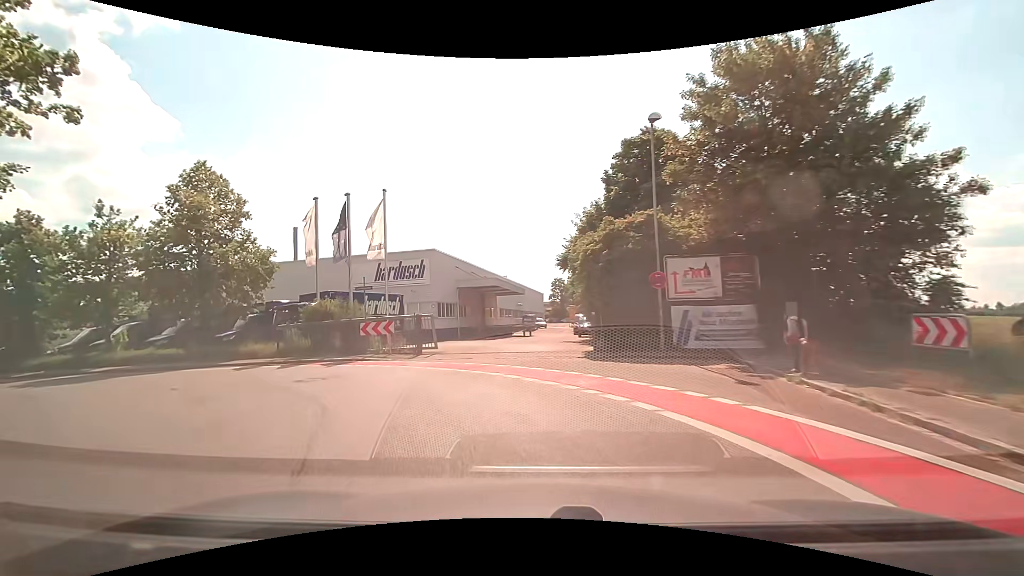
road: tertiary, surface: asphalt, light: Day
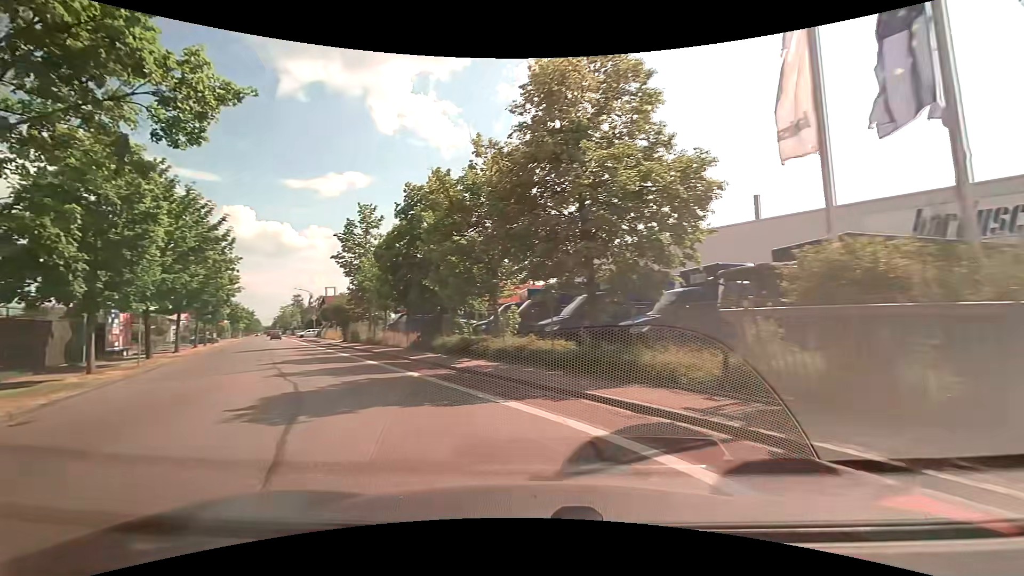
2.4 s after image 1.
(-5.2, +14.1) m; -49°
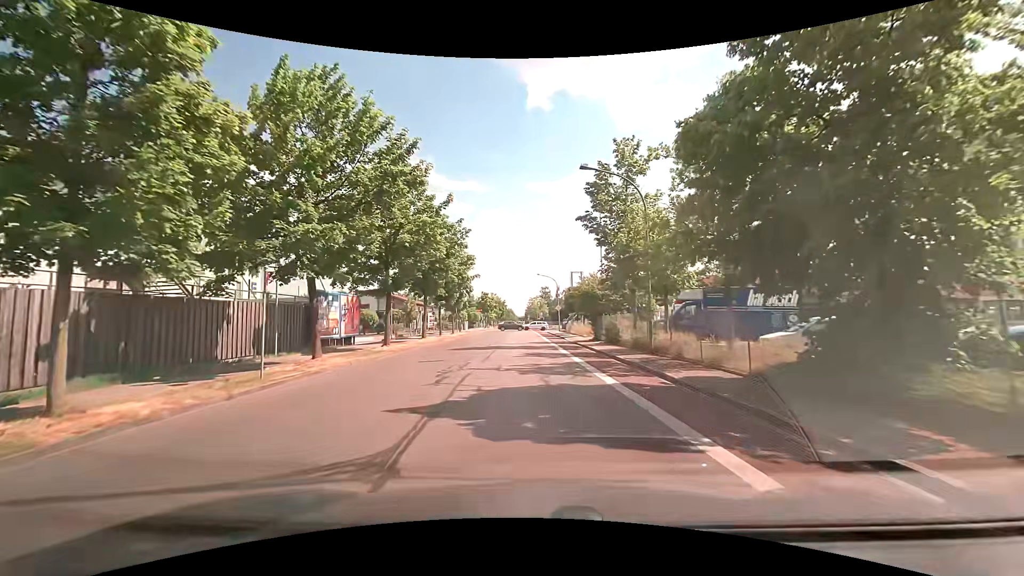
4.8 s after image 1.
(-5.0, +13.9) m; -29°
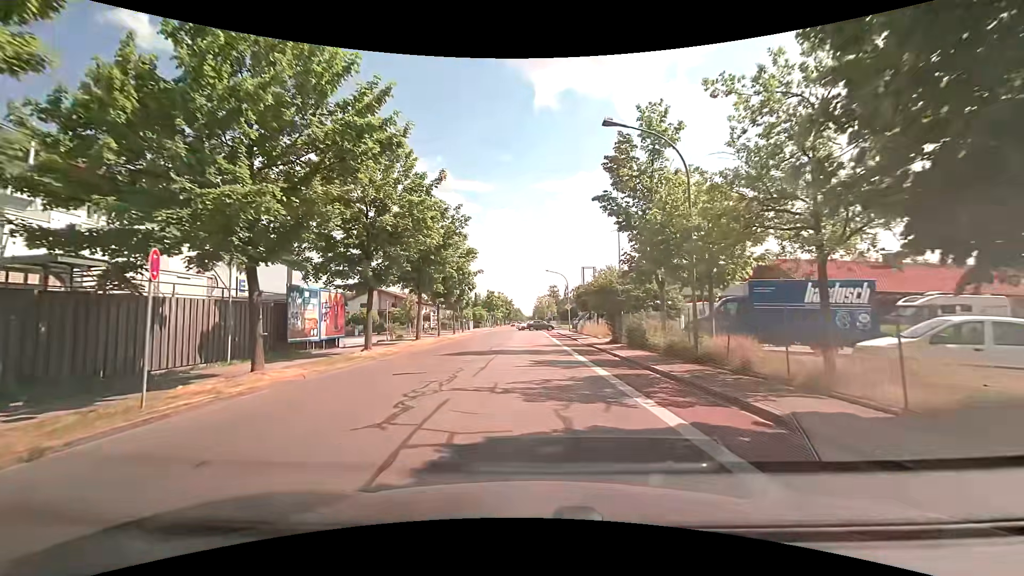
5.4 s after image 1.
(0.0, +4.4) m; -1°
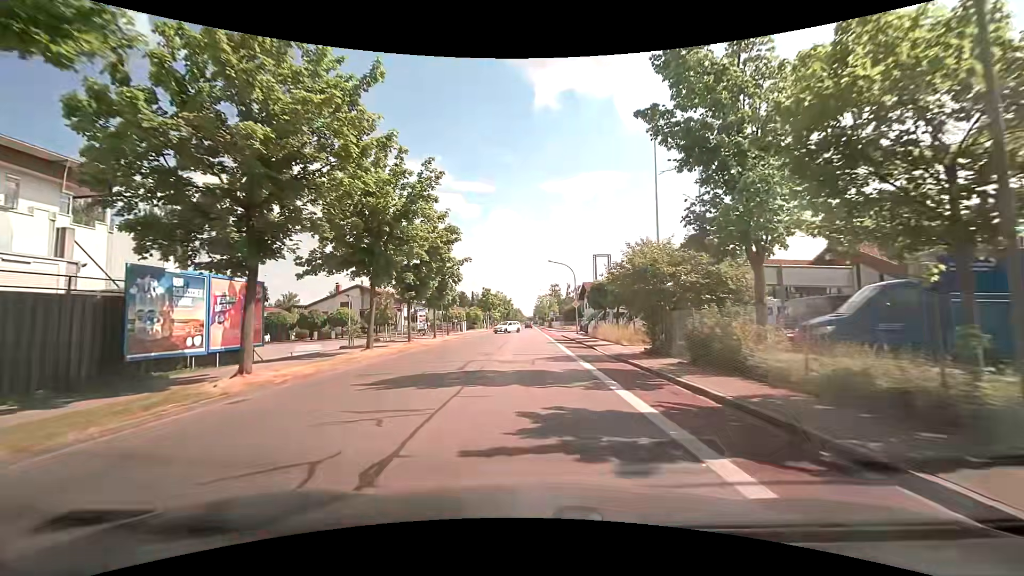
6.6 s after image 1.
(+0.1, +9.8) m; +1°
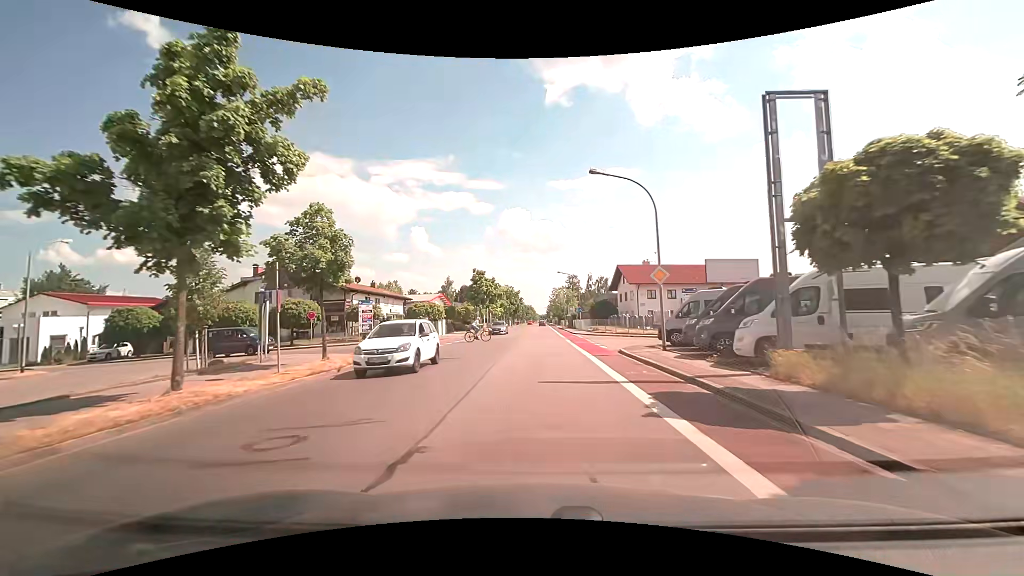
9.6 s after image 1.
(-0.4, +29.2) m; -2°
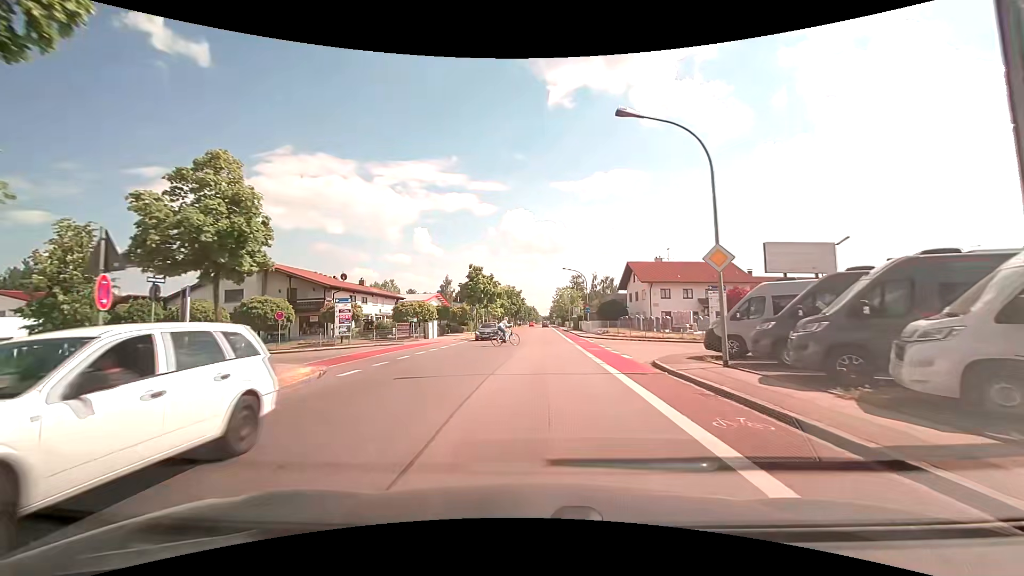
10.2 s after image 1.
(0.0, +5.9) m; -1°
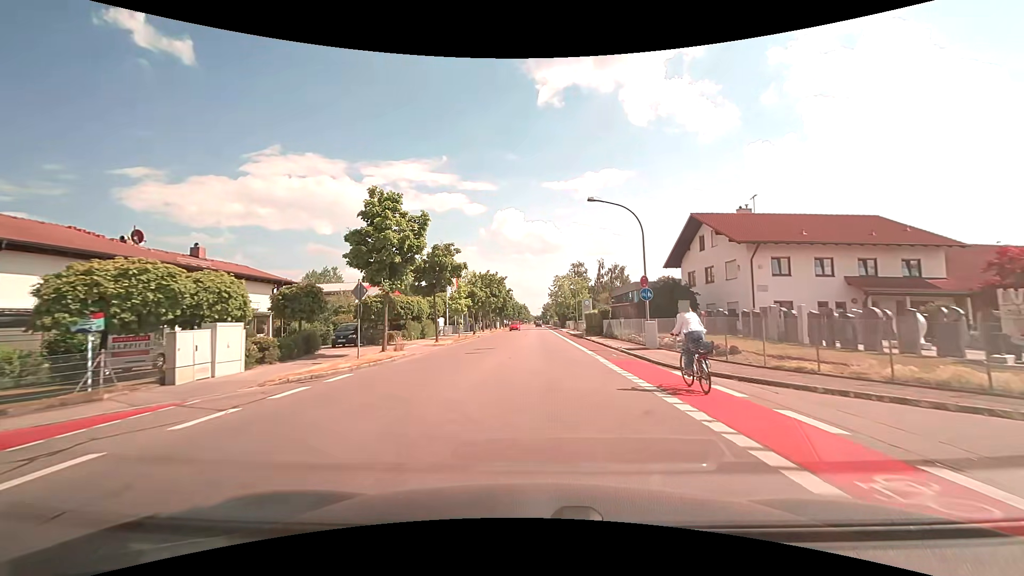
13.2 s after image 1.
(+0.2, +31.2) m; +1°
(0, +10) (0, +20) (0, +30) (0, +40) (+1, +50) (+1, +60) (+1, +70) (+1, +80) (+1, +90) (+1, +100) m
